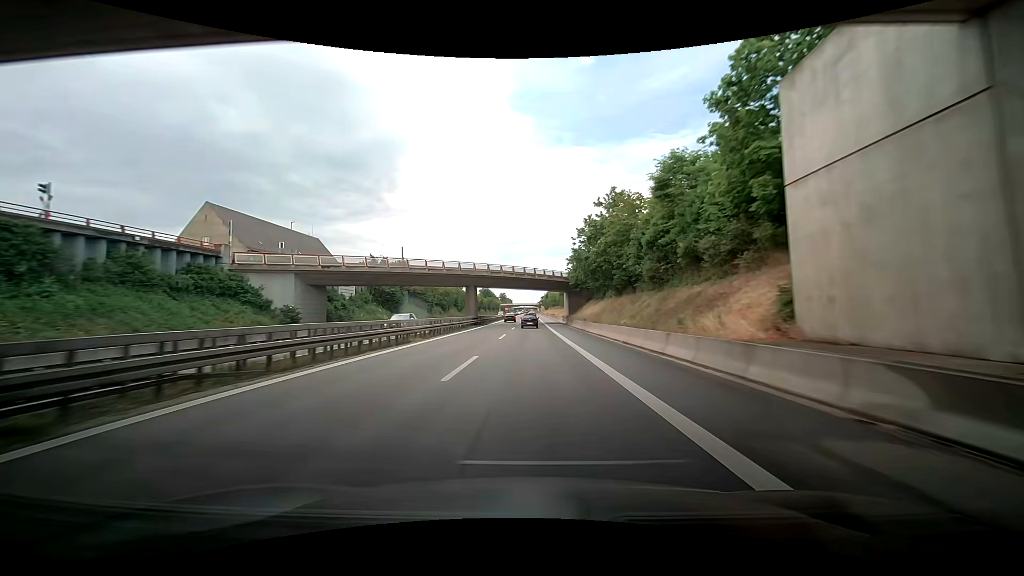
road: trunk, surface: asphalt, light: Day
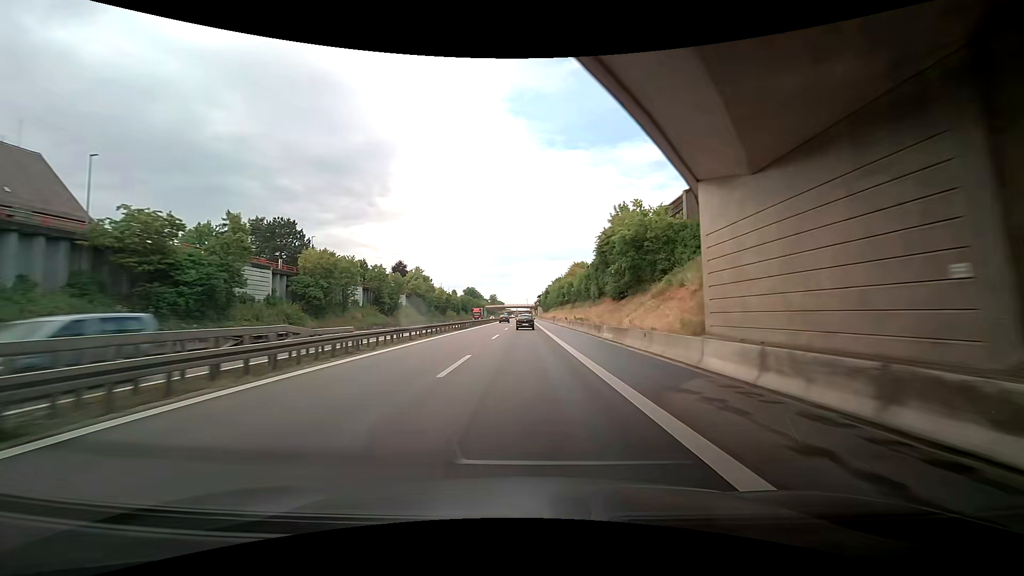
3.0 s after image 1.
(+0.9, +71.5) m; +2°
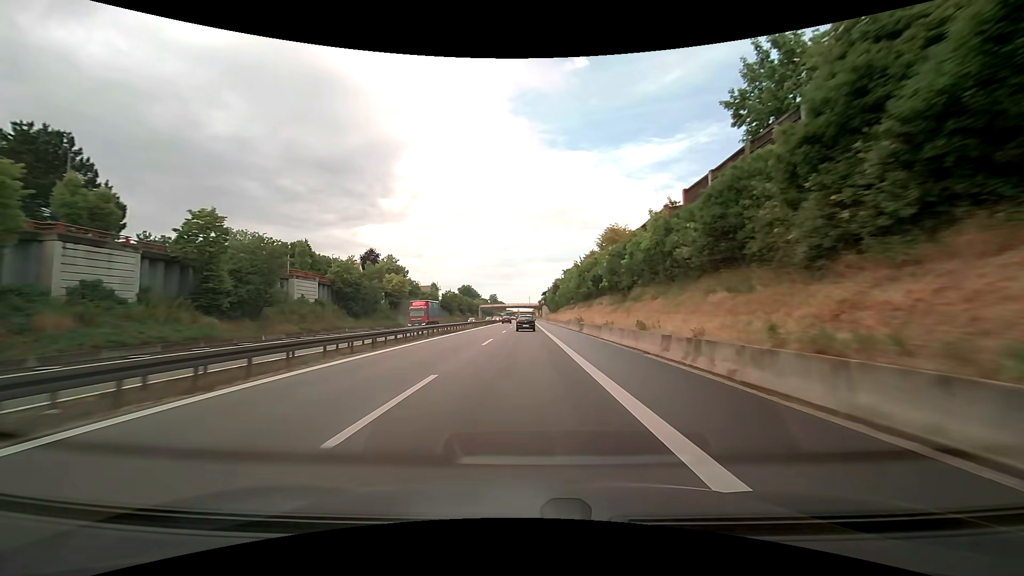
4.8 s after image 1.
(-0.8, +41.7) m; -1°
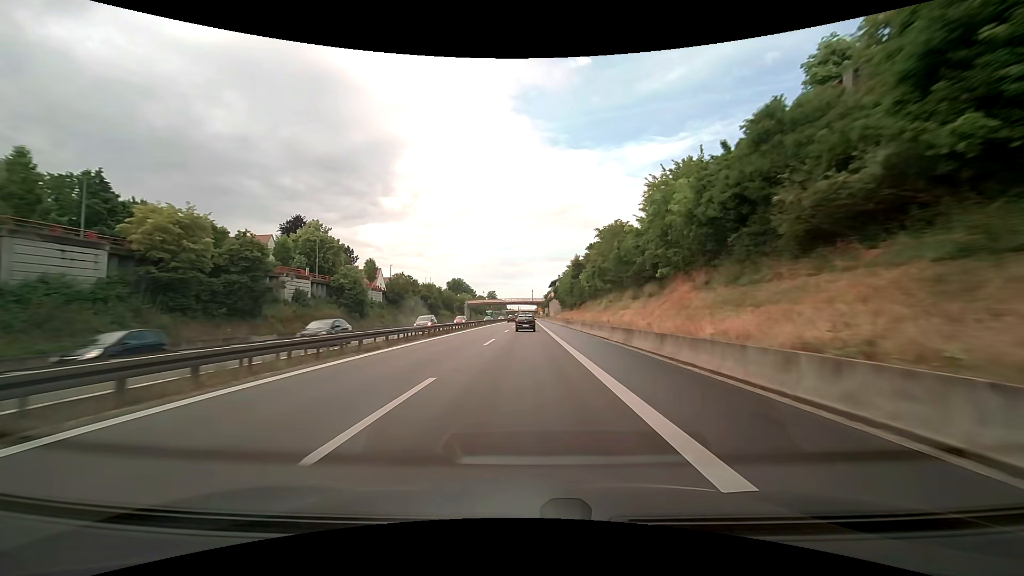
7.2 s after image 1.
(+0.1, +54.7) m; 0°
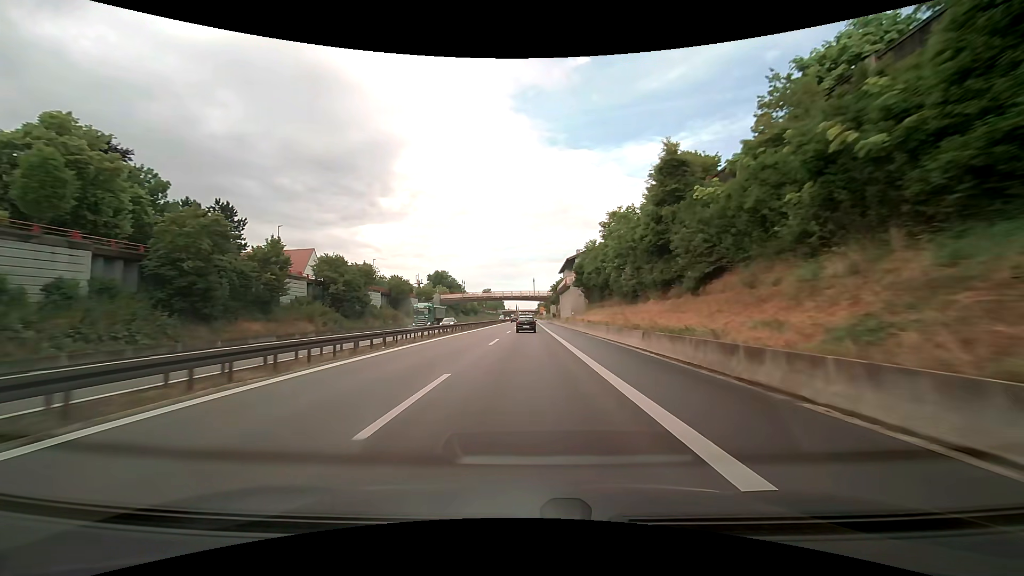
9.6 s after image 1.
(-0.1, +53.3) m; 0°
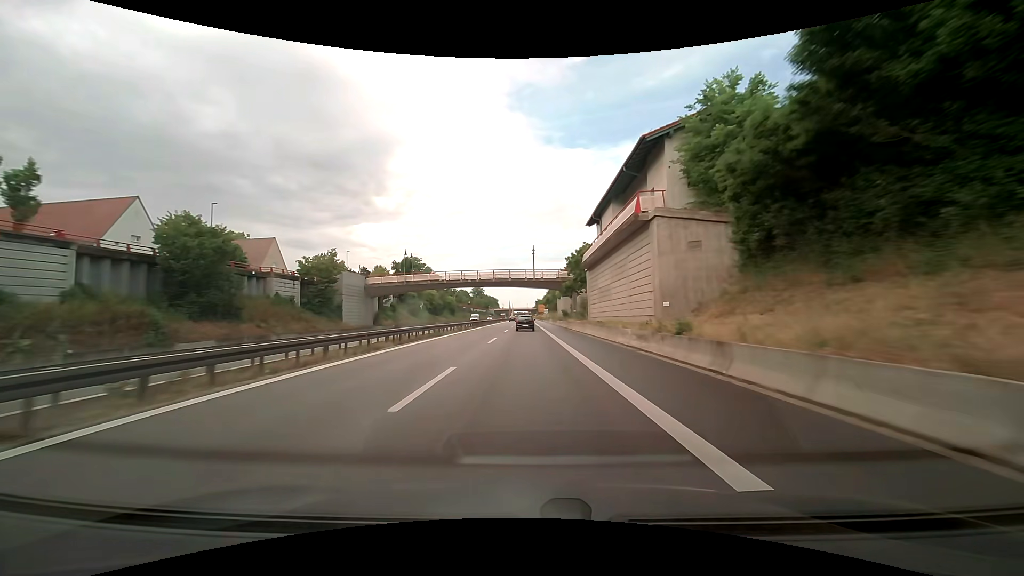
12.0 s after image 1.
(+0.1, +52.7) m; 0°
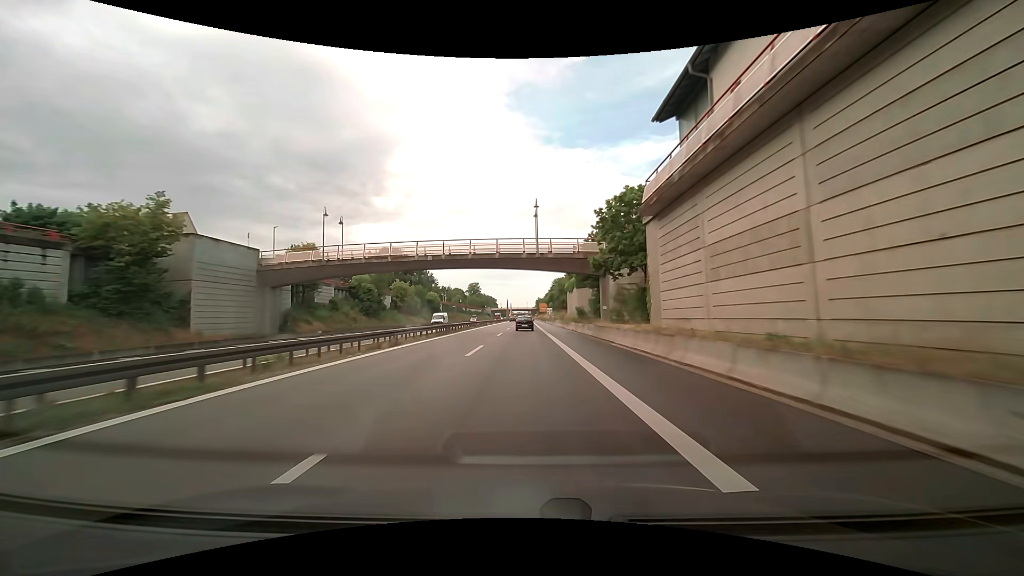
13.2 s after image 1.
(0.0, +26.2) m; 0°
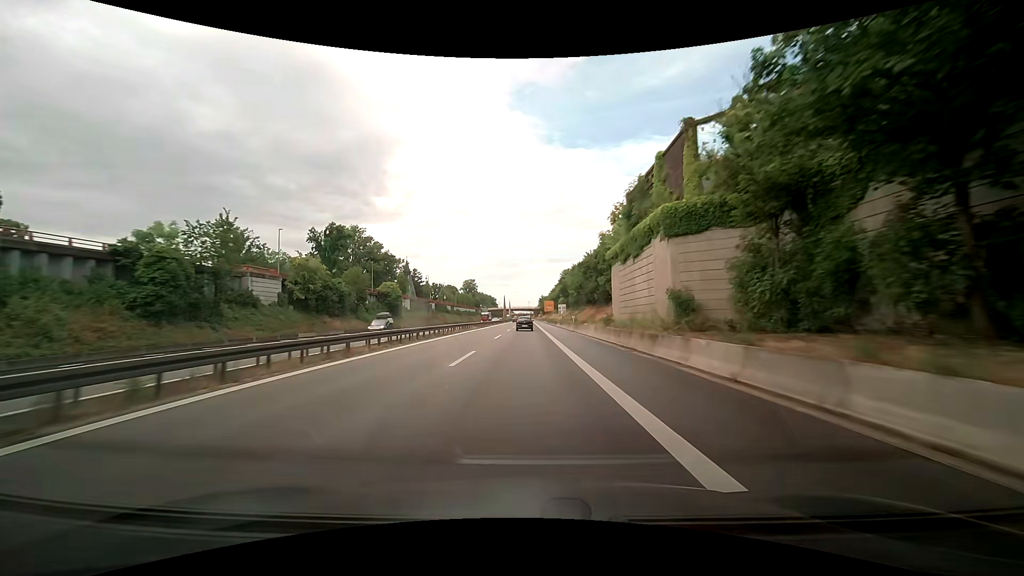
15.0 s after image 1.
(+0.1, +39.4) m; 0°
(0, +10) (0, +20) (0, +30) (0, +40) (0, +50) (0, +60) (0, +70) (0, +80) (0, +90) (0, +100) m
